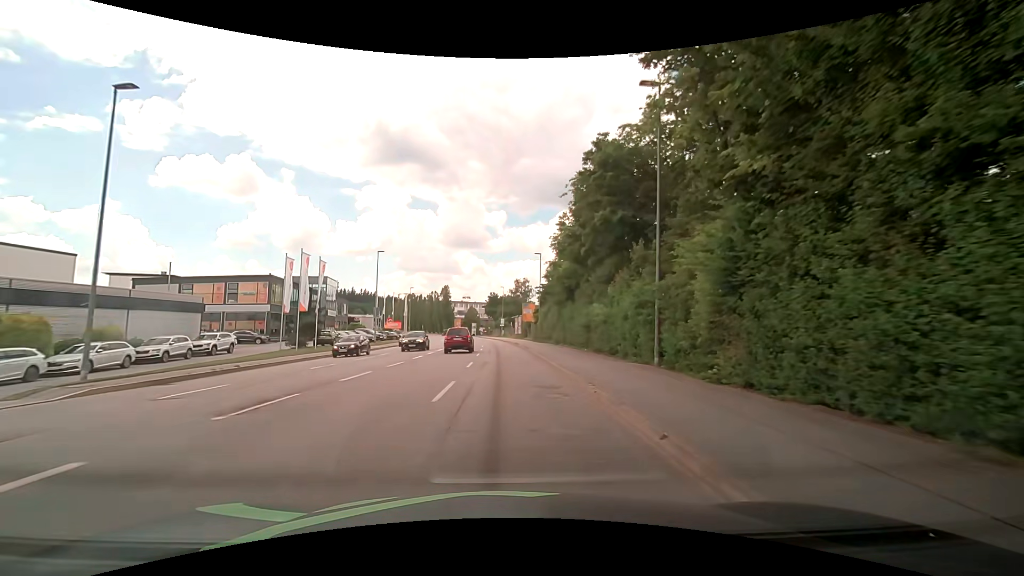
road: tertiary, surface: asphalt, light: Day
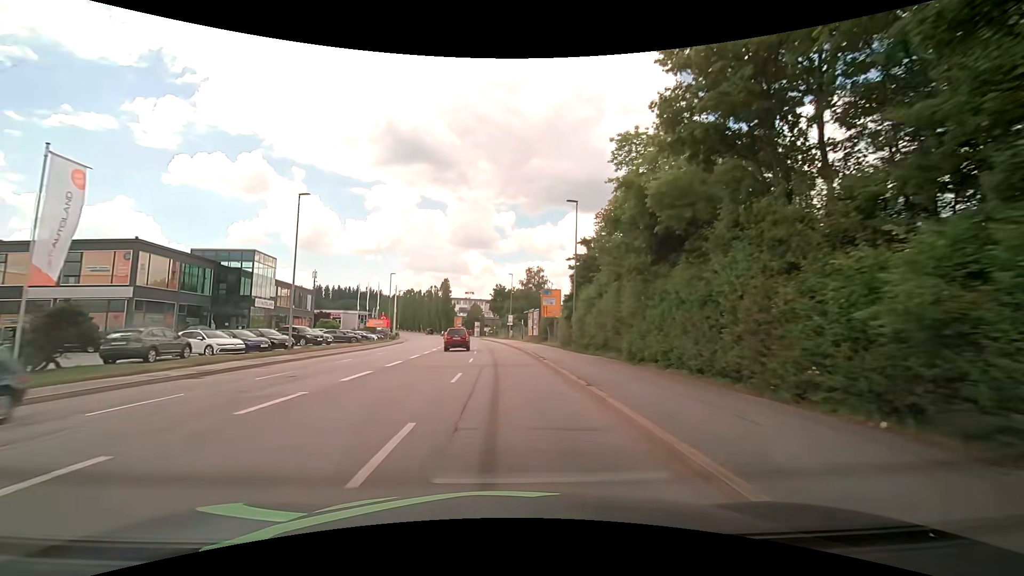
(-0.1, +23.8) m; 0°
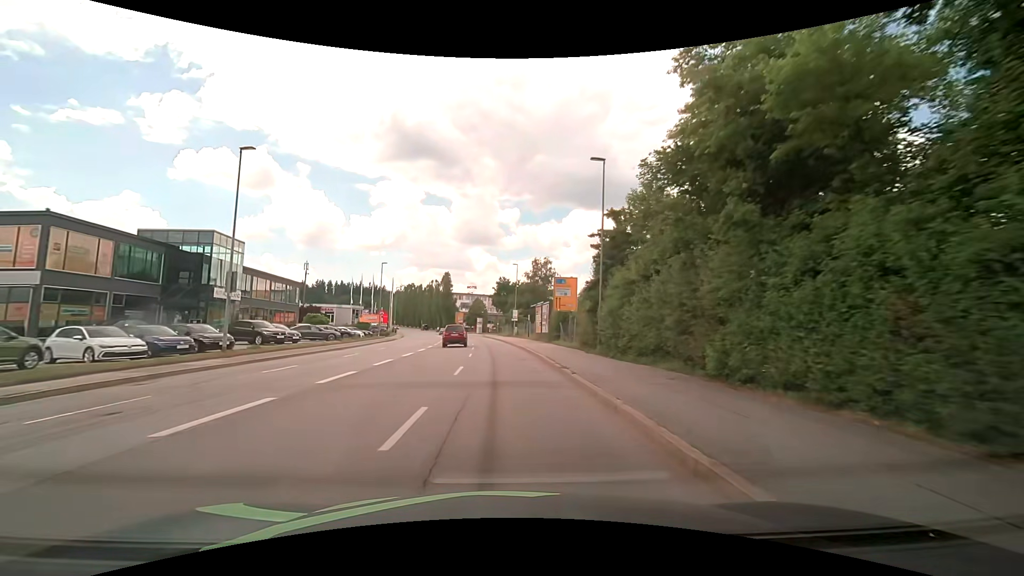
(-0.1, +7.9) m; -1°
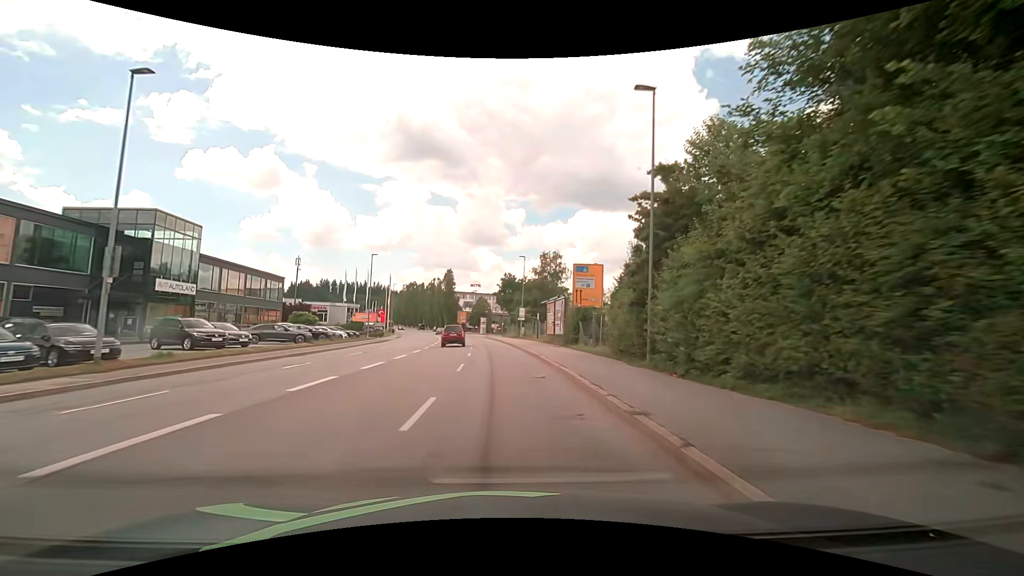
(0.0, +7.9) m; 0°
